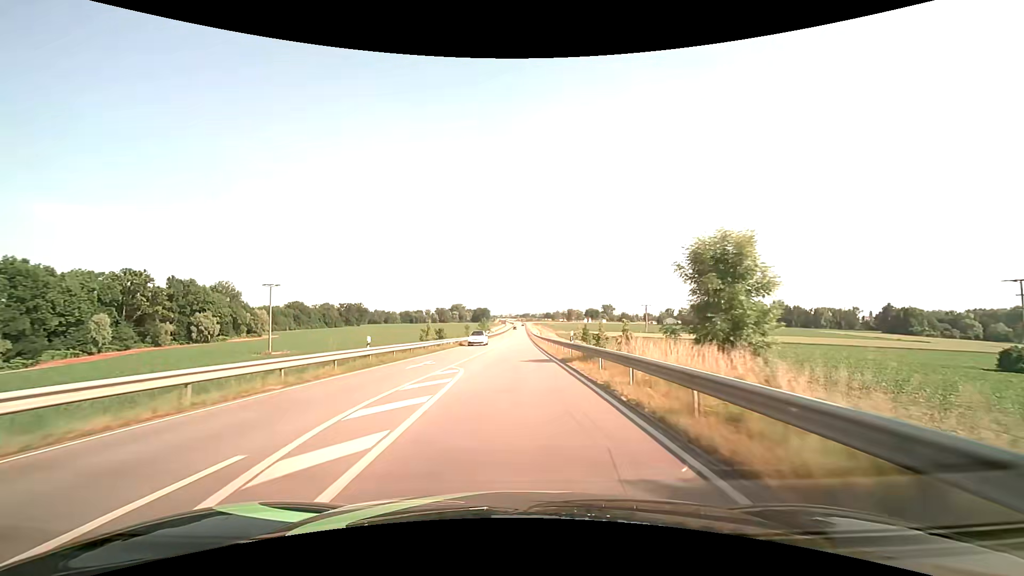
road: secondary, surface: asphalt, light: Day
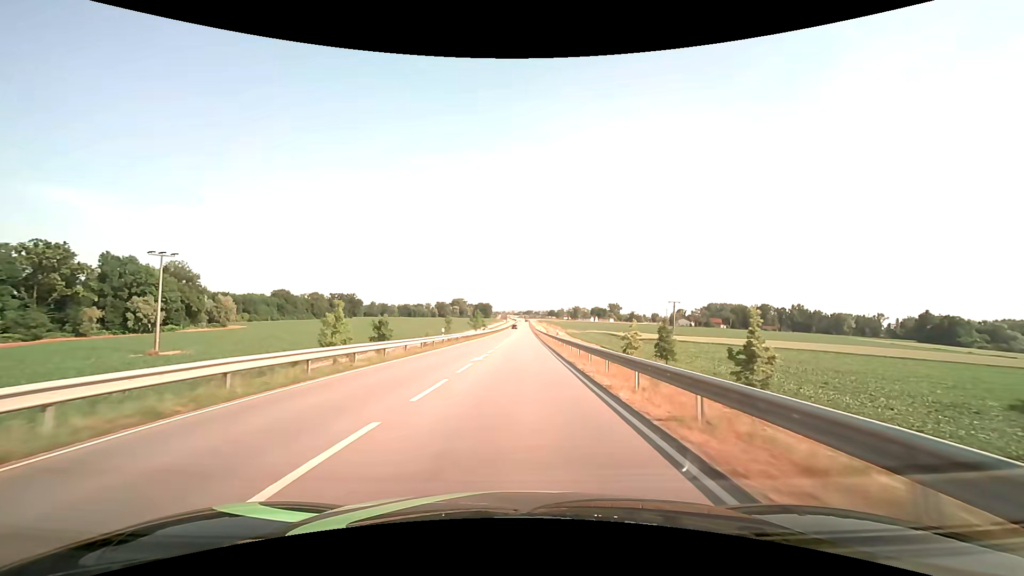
(-0.1, +32.3) m; 0°
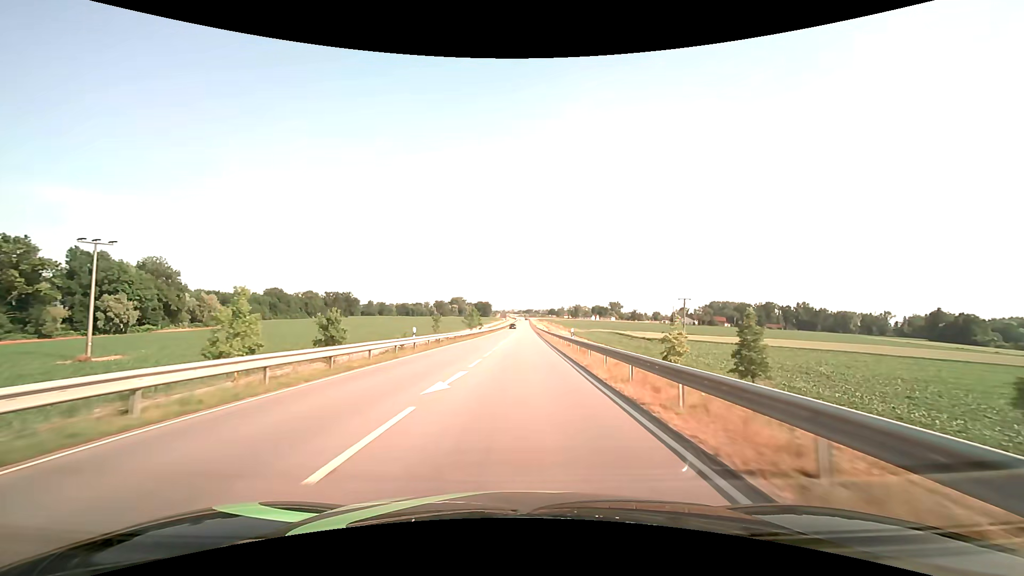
(0.0, +10.8) m; 0°
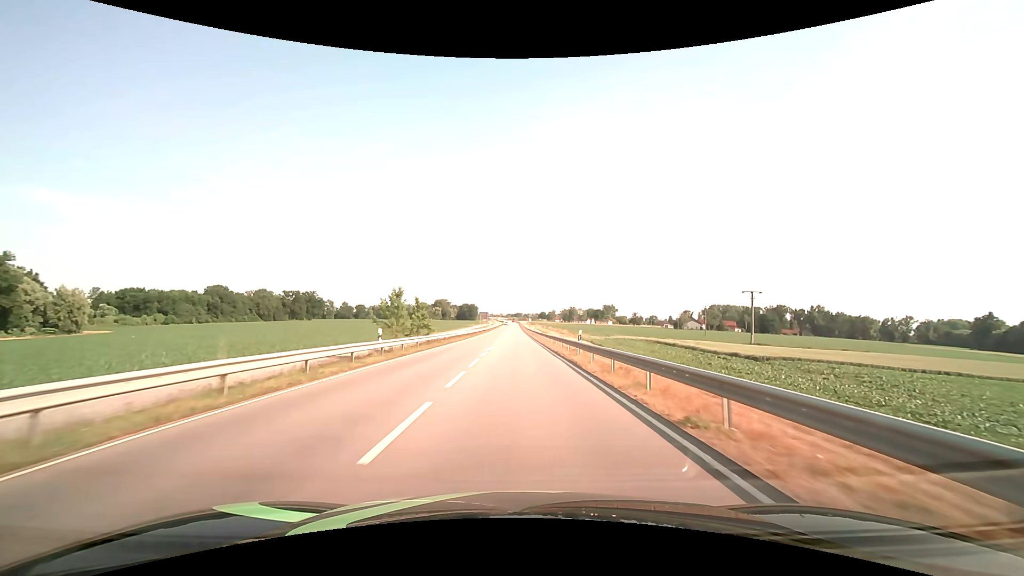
(+0.5, +53.9) m; +1°
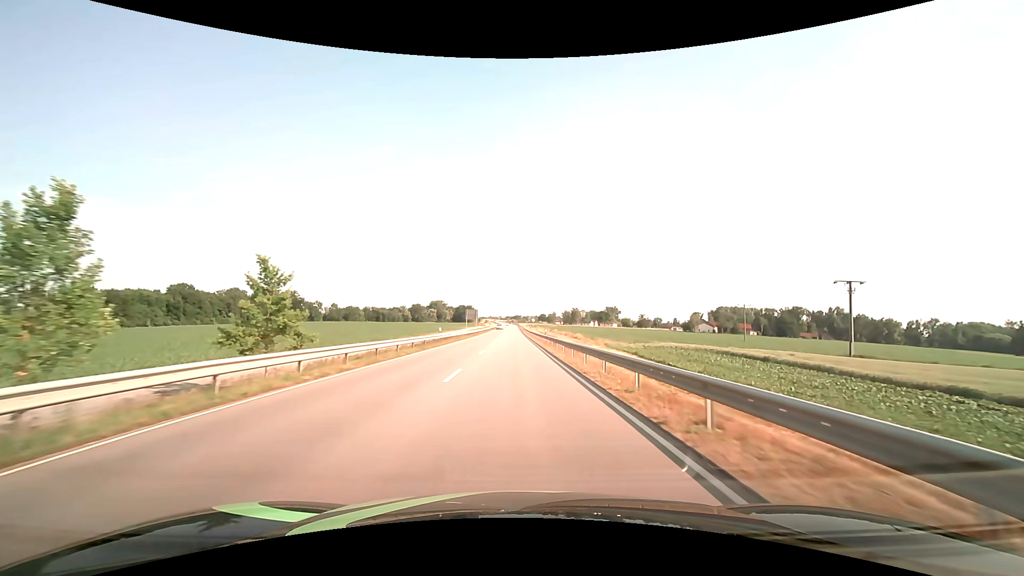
(0.0, +32.2) m; 0°
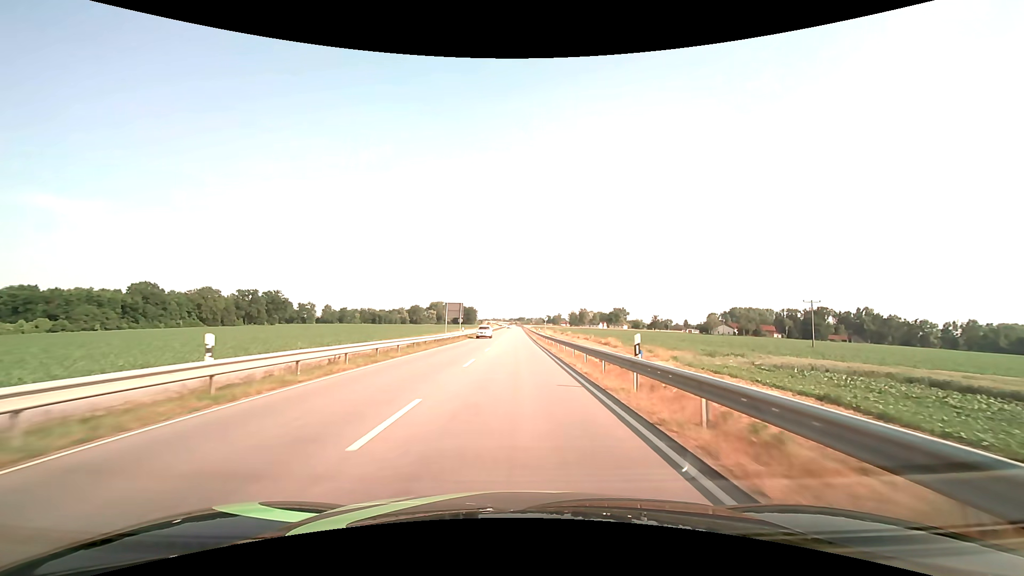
(-0.1, +32.2) m; 0°
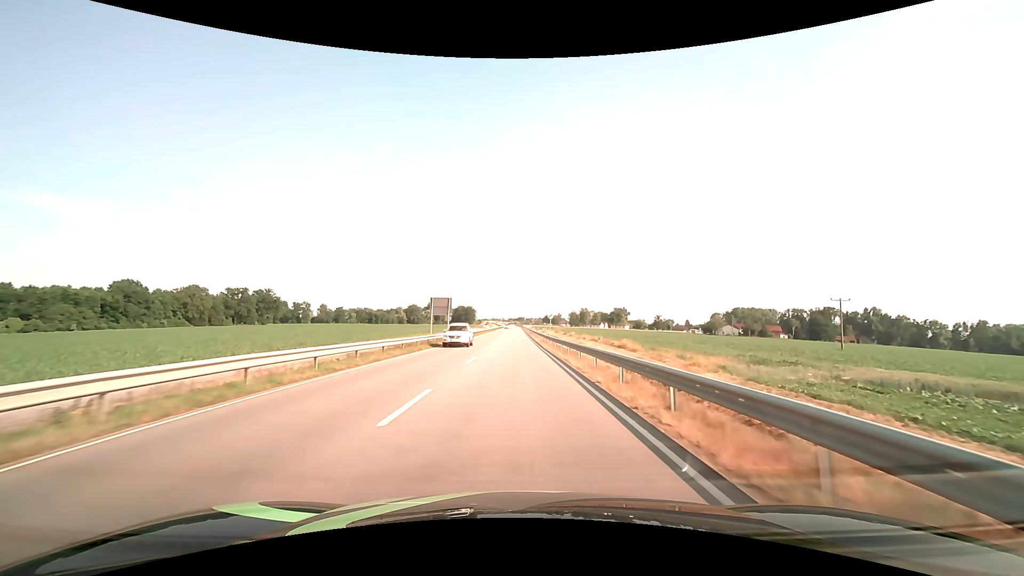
(0.0, +10.7) m; 0°
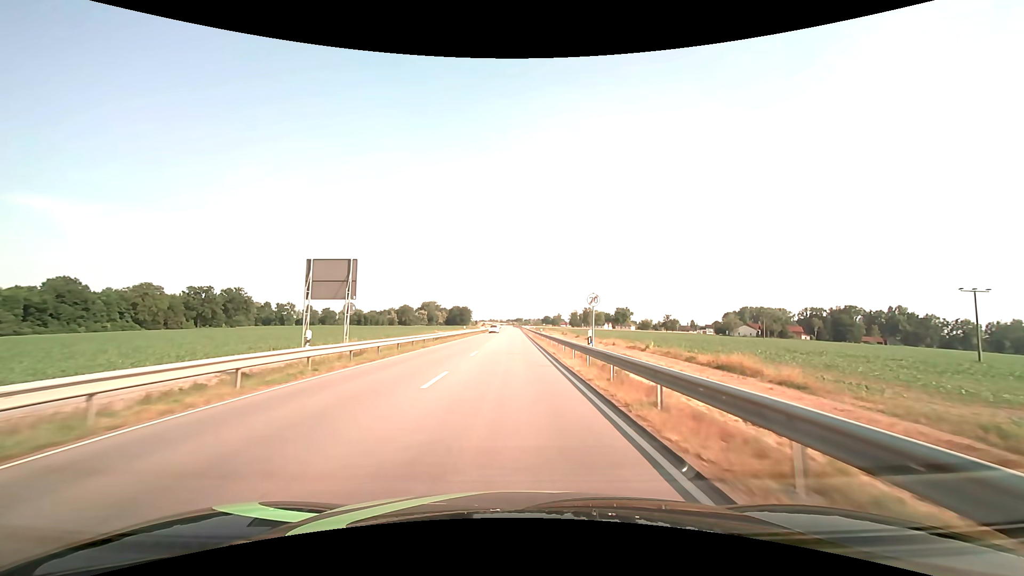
(0.0, +32.1) m; 0°
(0, +10) (0, +20) (0, +30) (0, +40) (0, +50) (0, +60) (0, +70) (0, +80) (-1, +90) (-1, +100) m
